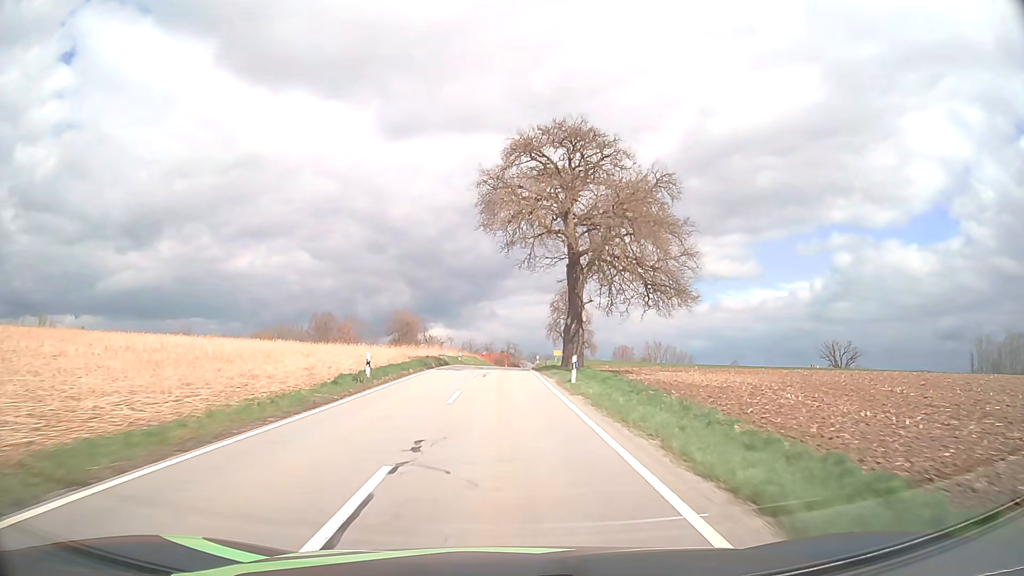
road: tertiary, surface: asphalt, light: Day
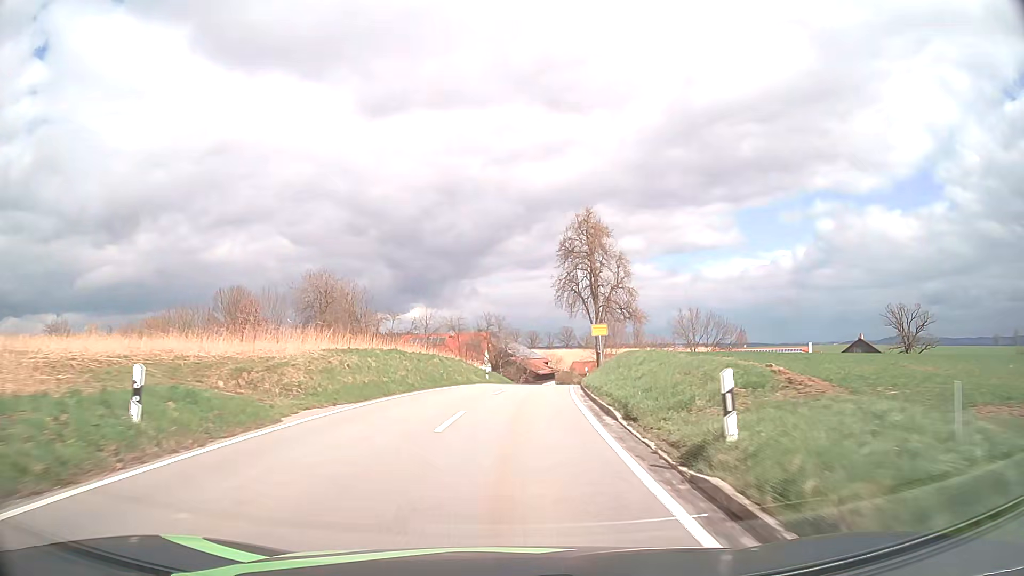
(+0.3, +51.7) m; +2°
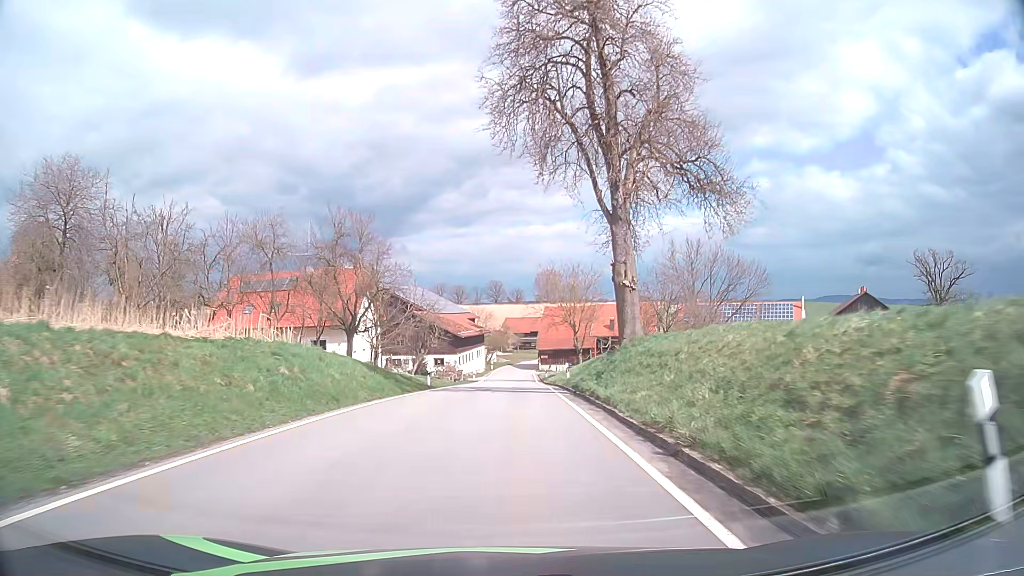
(+2.7, +44.1) m; +6°
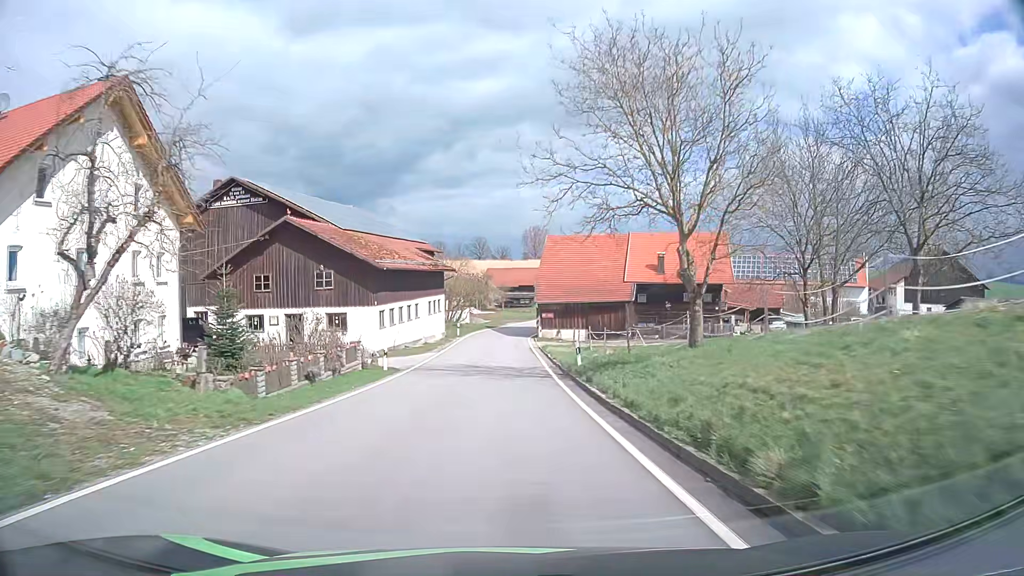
(+0.6, +40.8) m; +1°
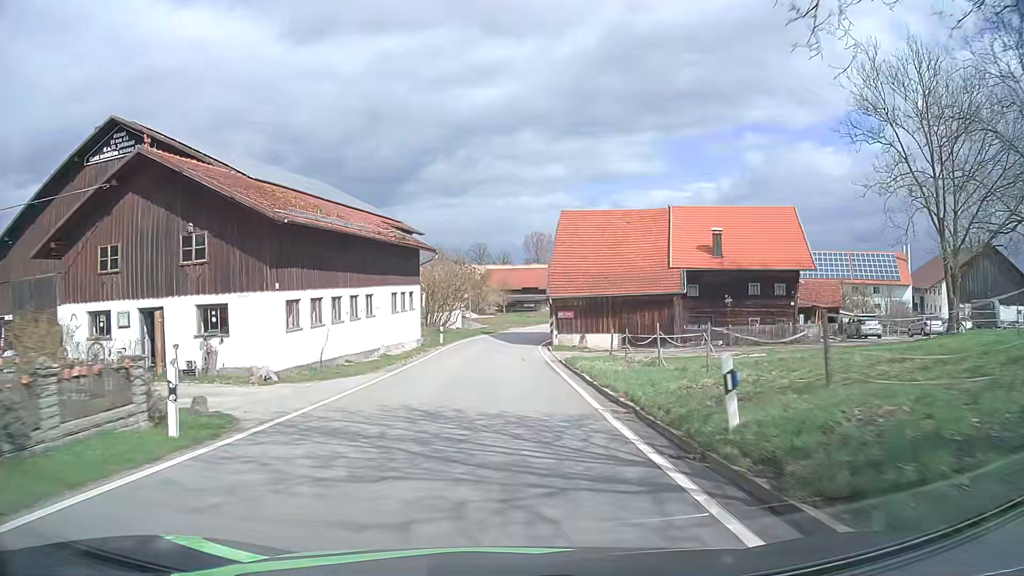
(-0.1, +16.4) m; -1°
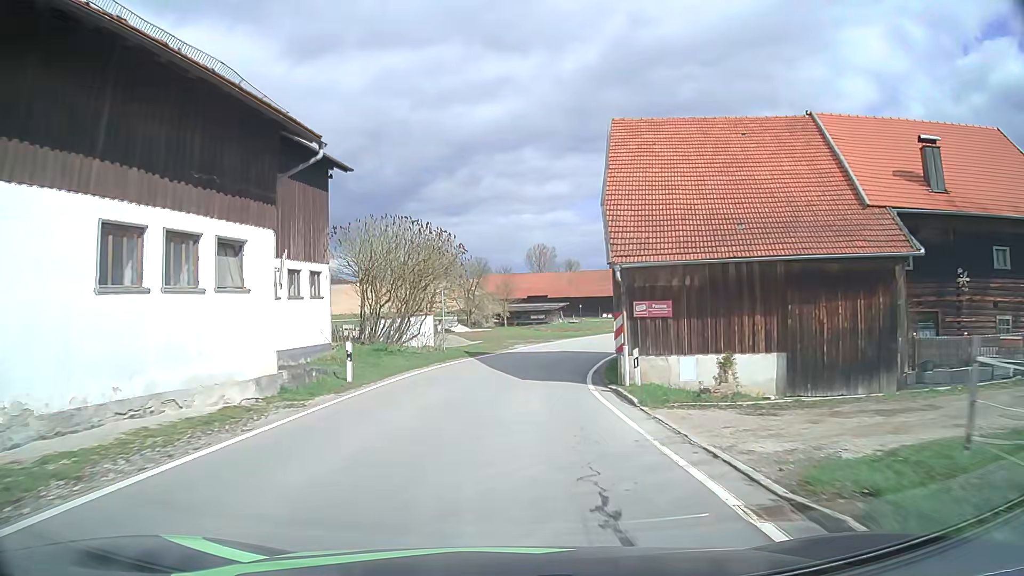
(+0.2, +25.0) m; +1°
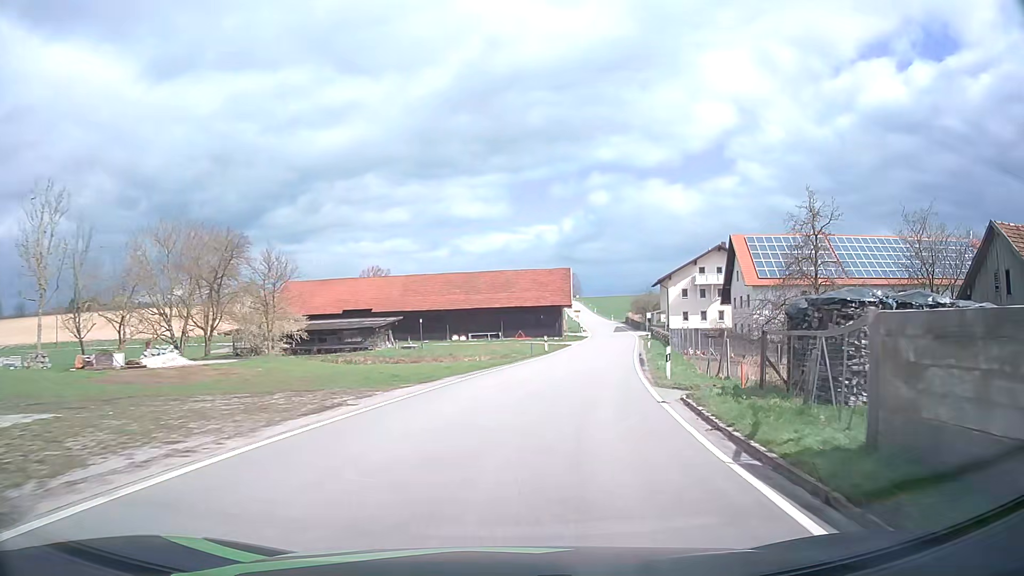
(+2.6, +33.3) m; +13°
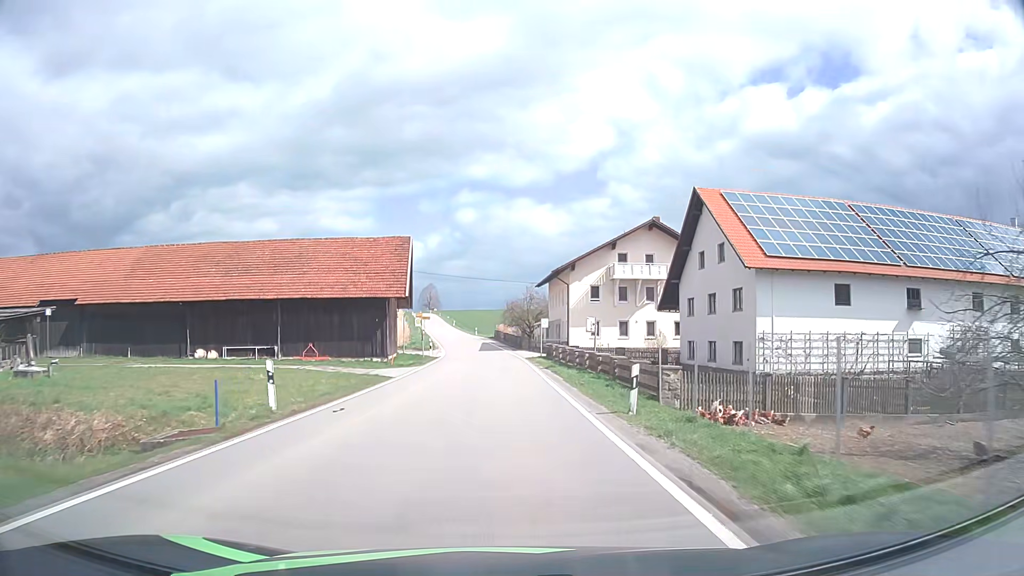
(+4.5, +31.9) m; +12°
(0, +10) (0, +20) (0, +30) (0, +40) (-1, +50) (-2, +60) (-3, +70) (-4, +80) (-5, +90) (-7, +100) m
